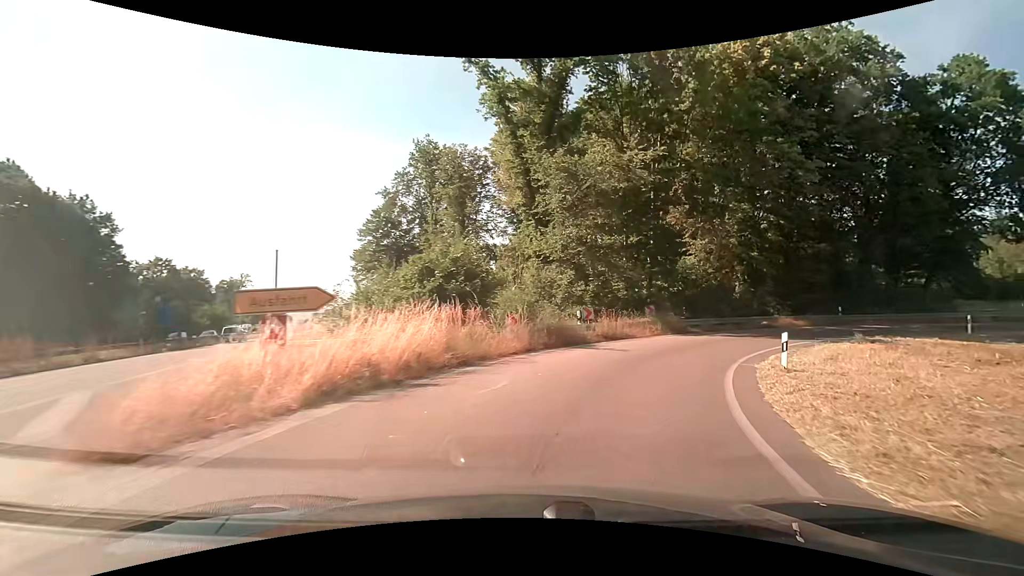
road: trunk_link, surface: asphalt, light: Day
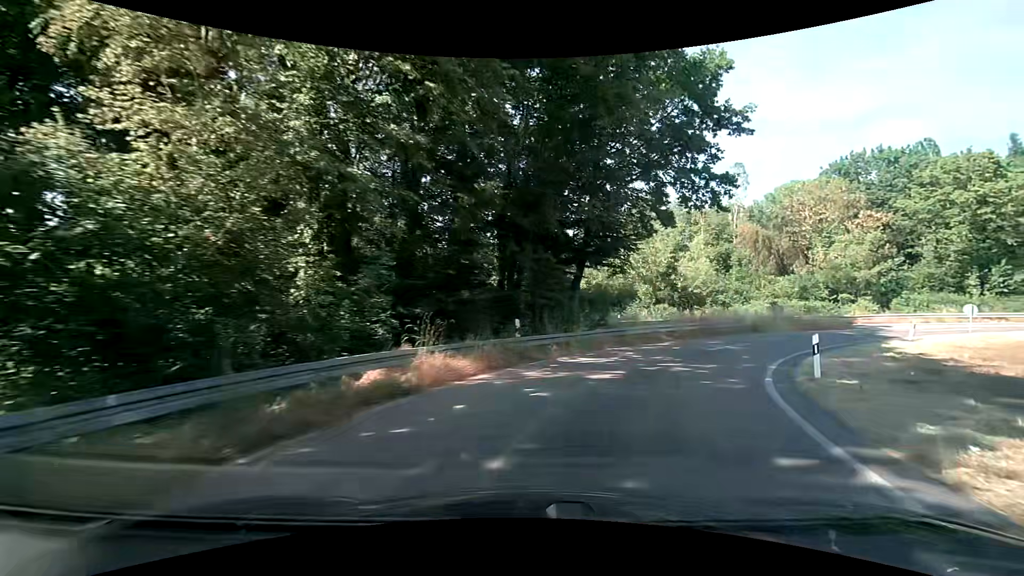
(+9.0, +23.9) m; +46°
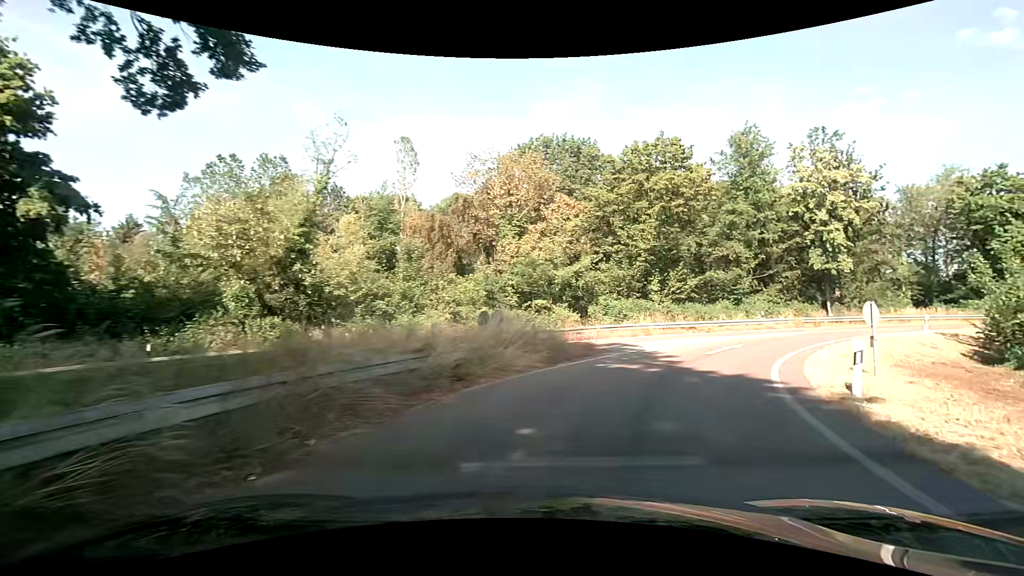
(+6.5, +20.7) m; +35°
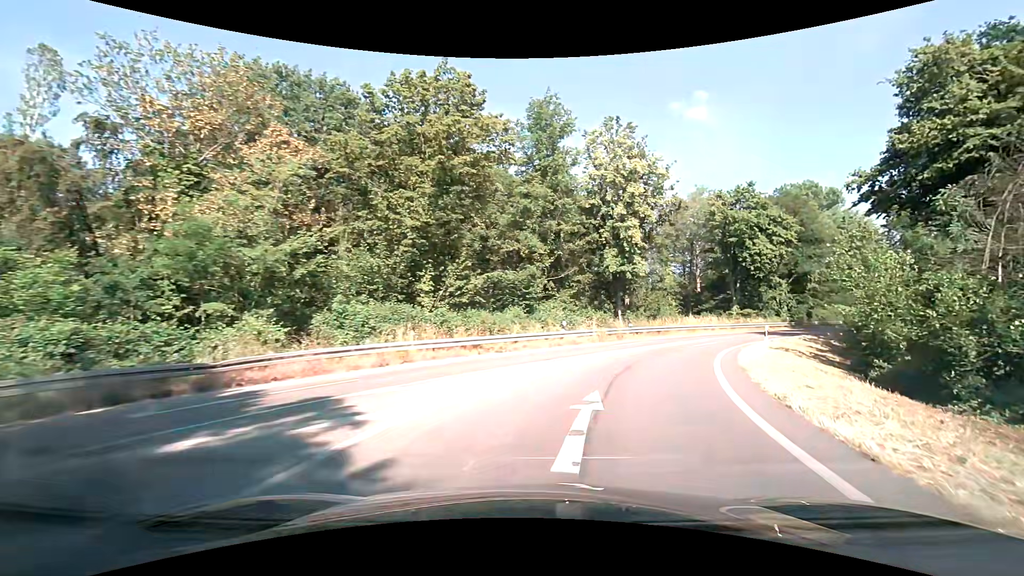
(+3.1, +13.3) m; +25°
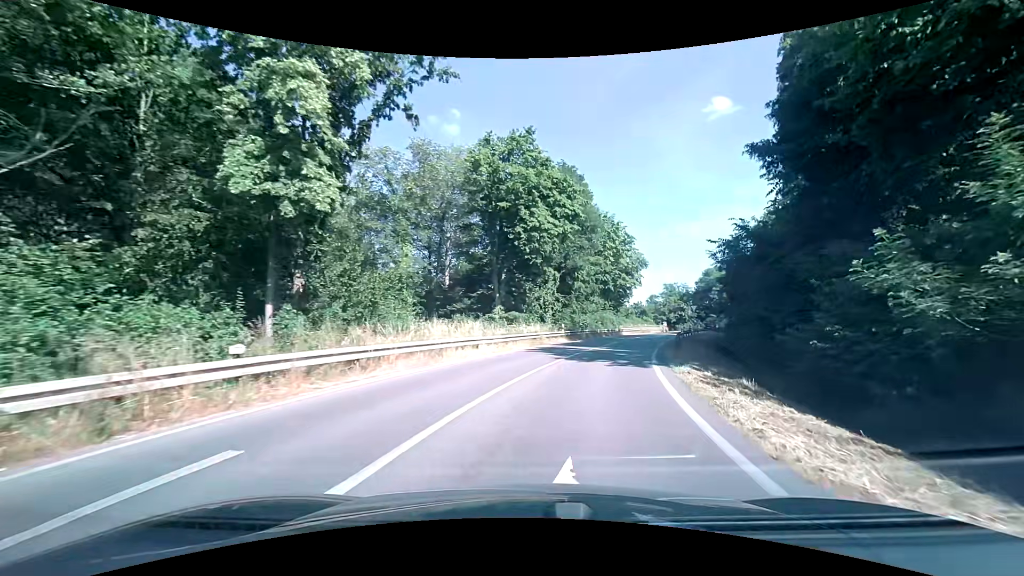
(+6.4, +23.2) m; +28°
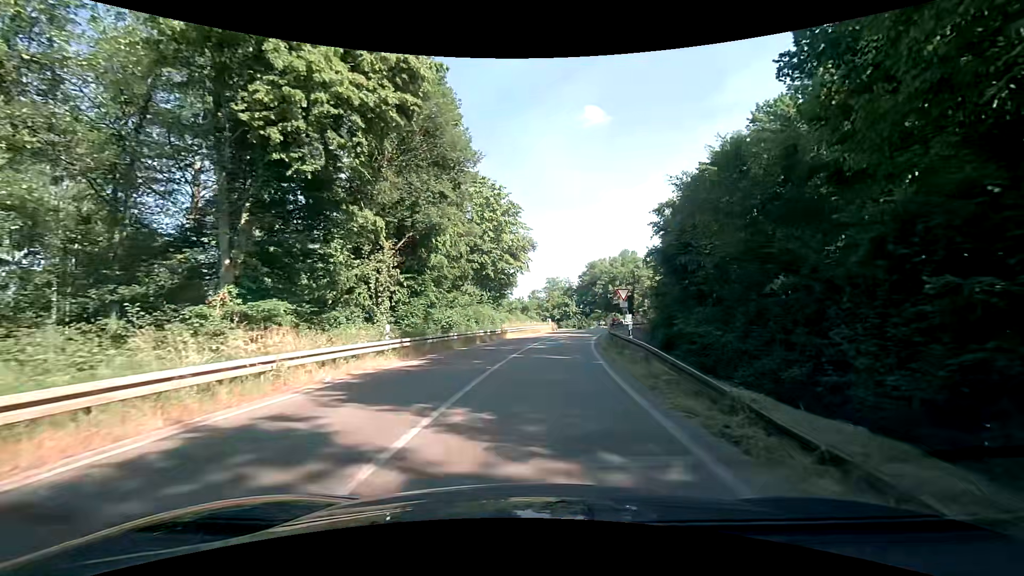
(+3.0, +21.1) m; +13°
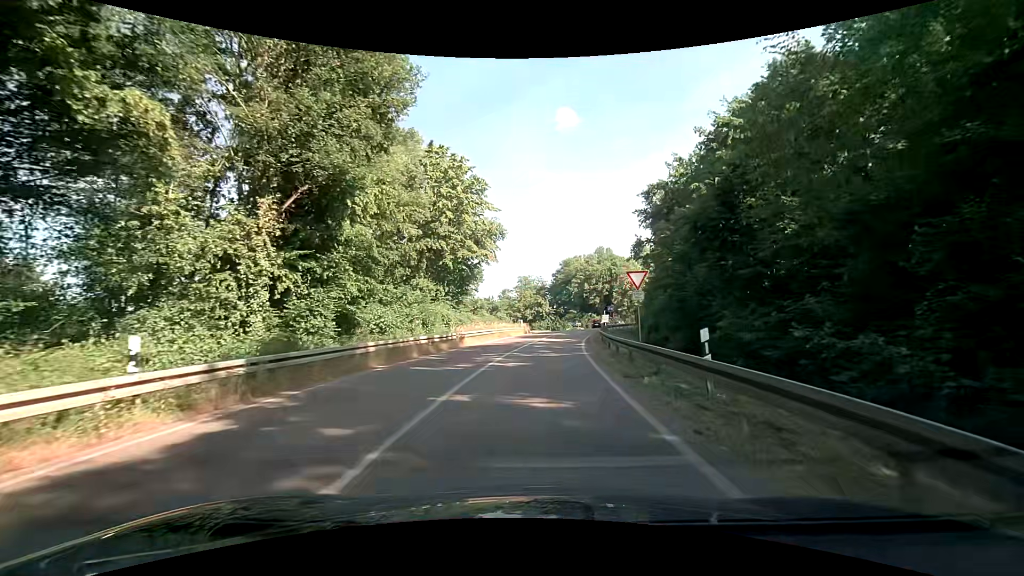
(+0.3, +10.7) m; +3°
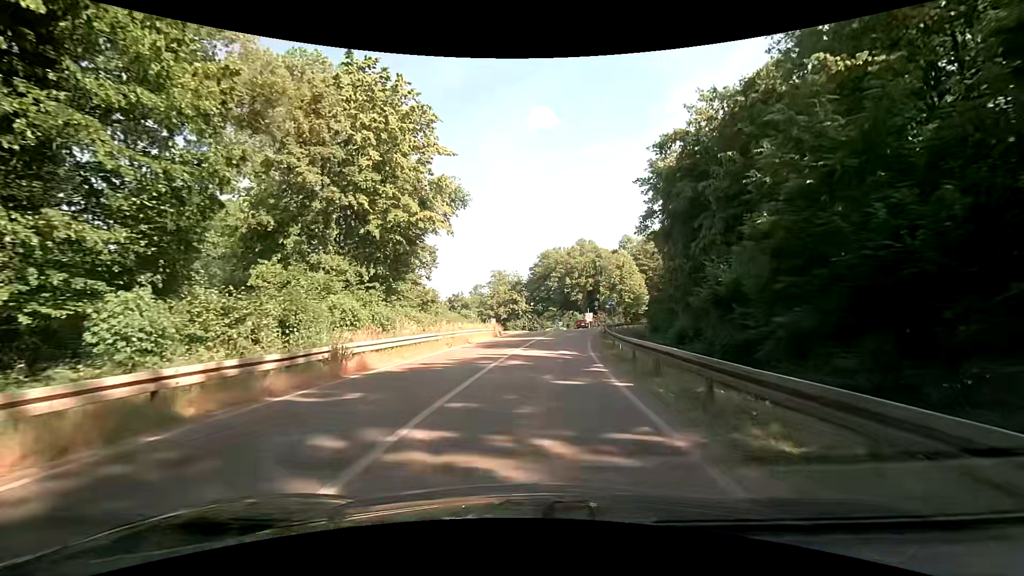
(+0.5, +15.6) m; +4°
(0, +10) (0, +20) (+1, +30) (+2, +40) (+4, +50) (+6, +60) (+8, +69) (+13, +78) (+18, +87) (+25, +93) m
